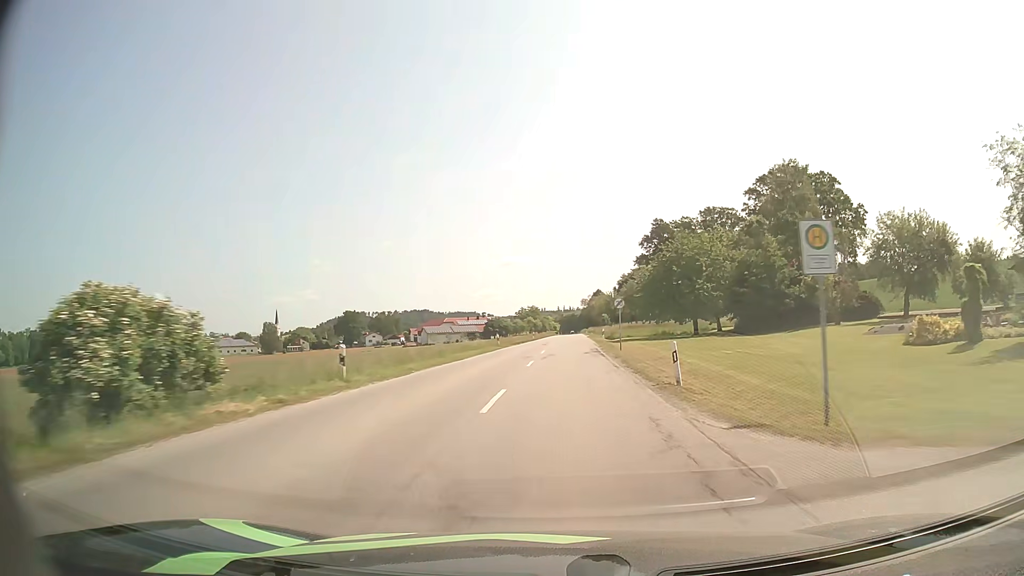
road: secondary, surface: asphalt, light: Day
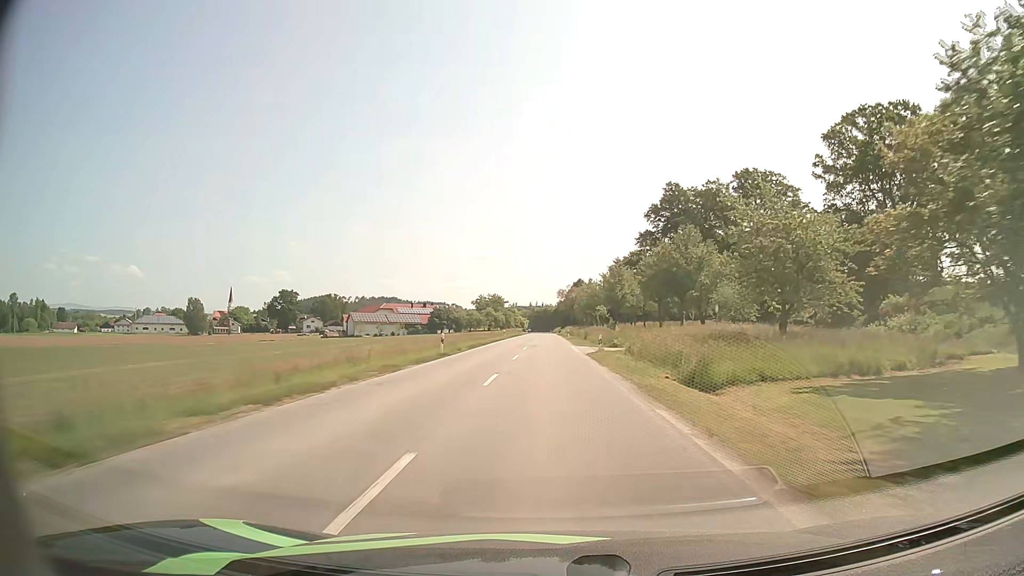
(+1.7, +55.4) m; +2°
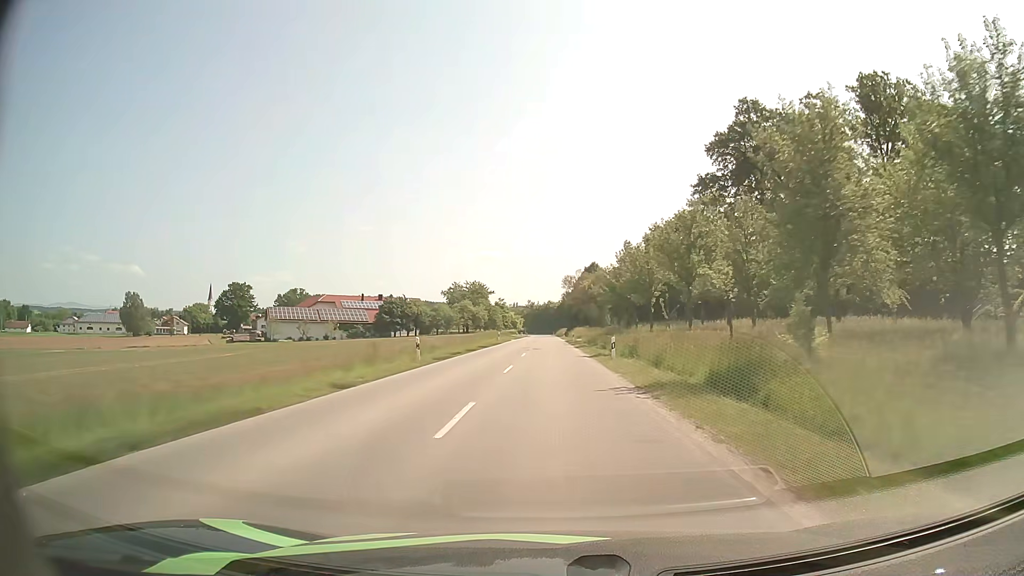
(+0.1, +55.1) m; 0°
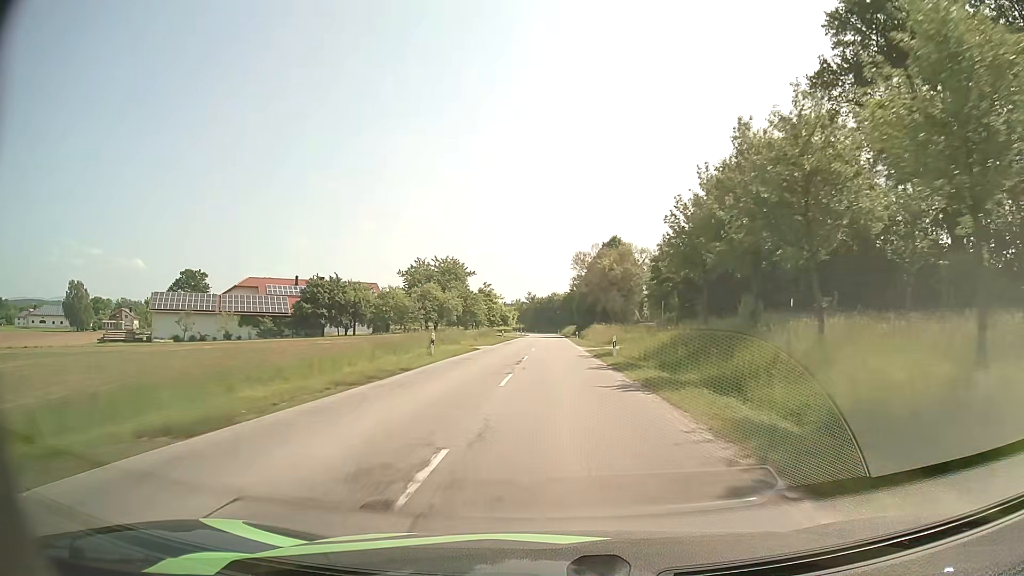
(+0.1, +40.8) m; 0°
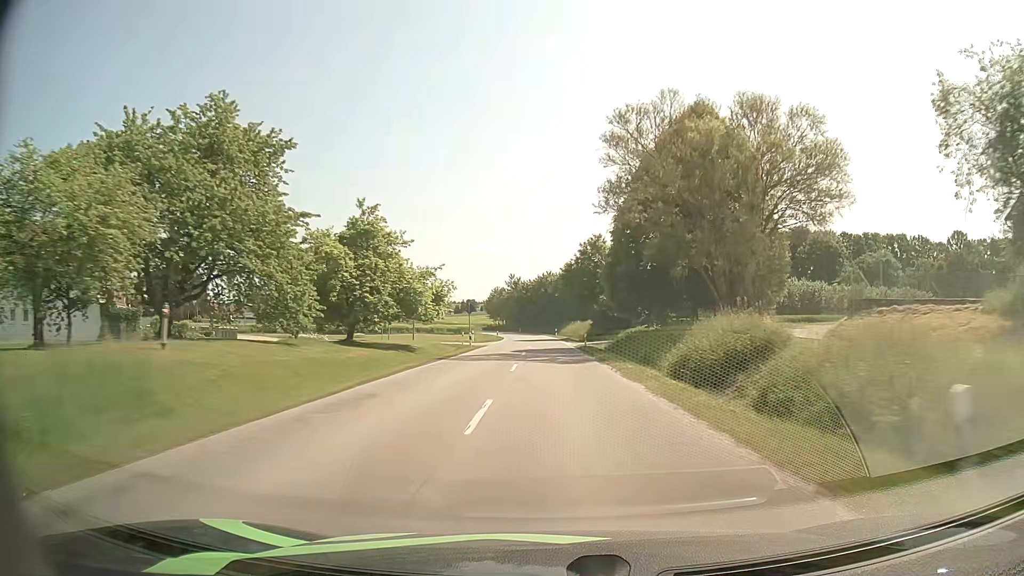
(+0.2, +67.2) m; +1°
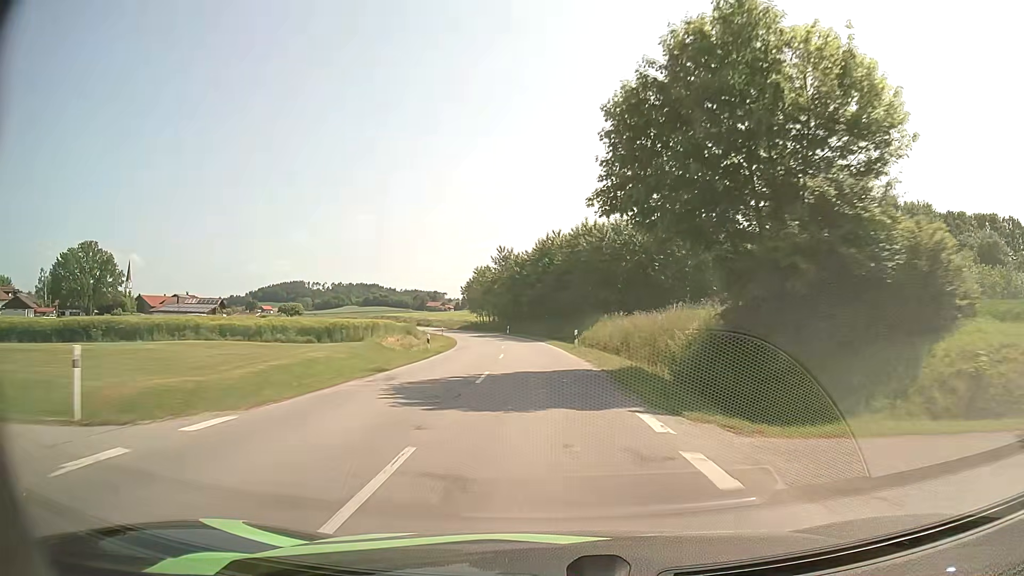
(0.0, +53.0) m; 0°
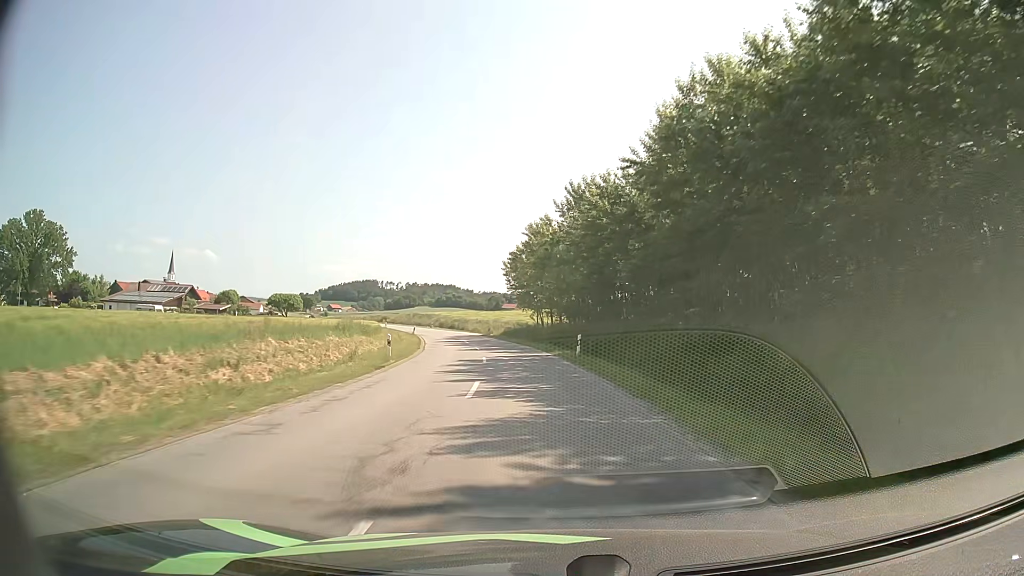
(-2.6, +50.6) m; -7°
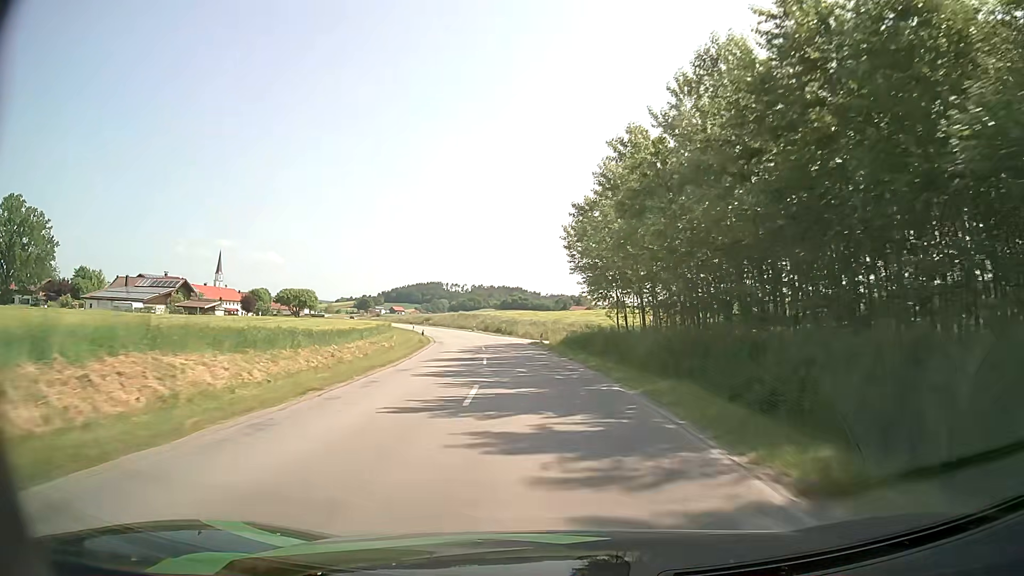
(-1.2, +25.5) m; -6°
(0, +10) (-1, +20) (-1, +30) (-2, +40) (-4, +50) (-5, +60) (-8, +69) (-10, +79) (-13, +89) (-16, +98) m
